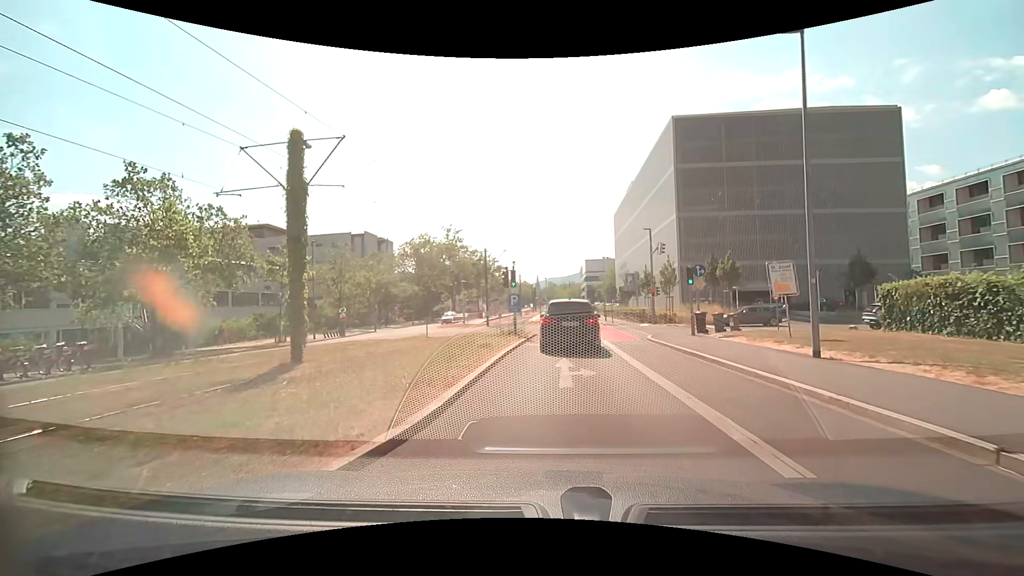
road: secondary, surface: asphalt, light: Day
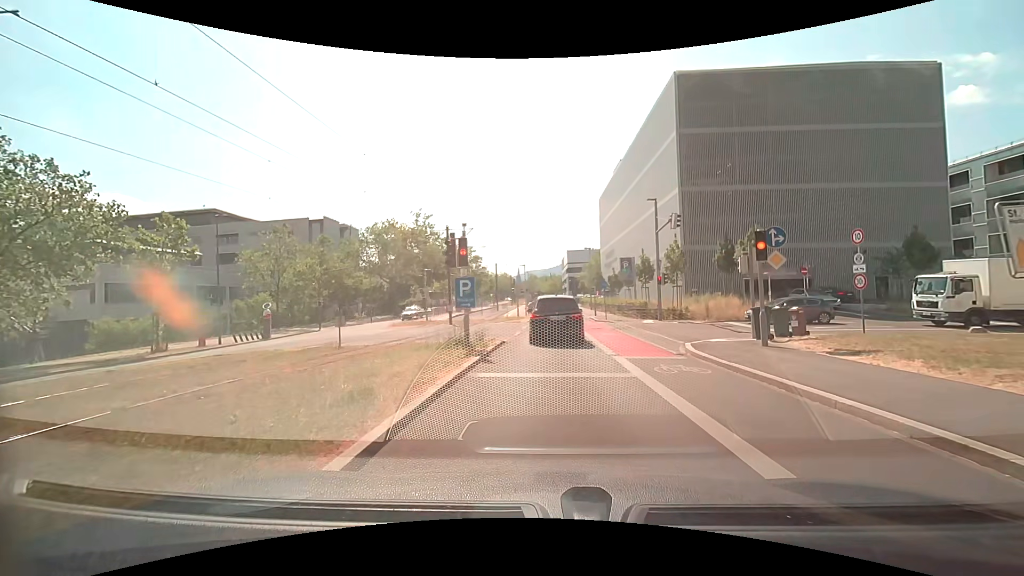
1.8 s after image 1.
(+0.1, +9.2) m; +1°
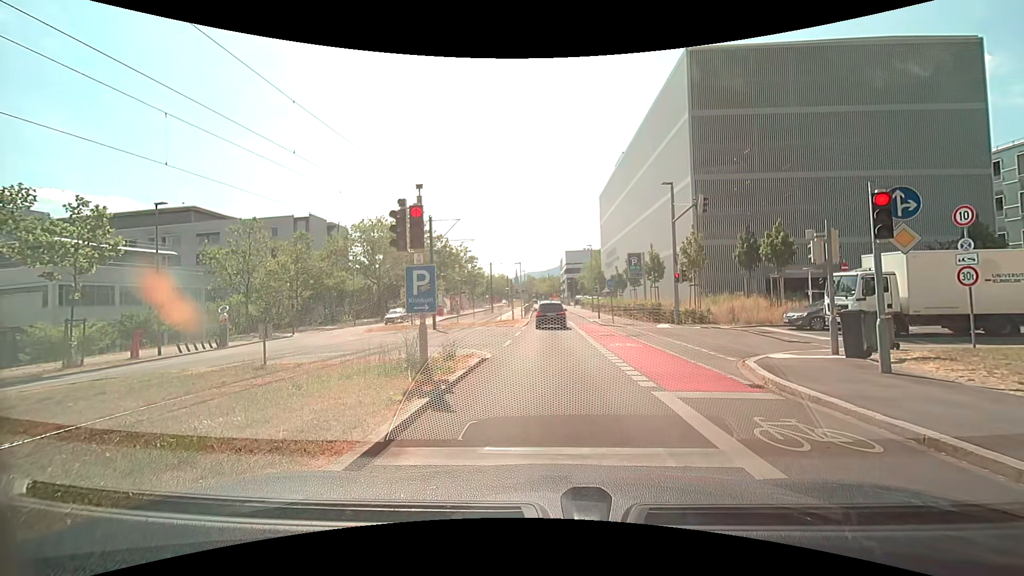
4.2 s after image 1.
(+0.1, +4.4) m; +2°
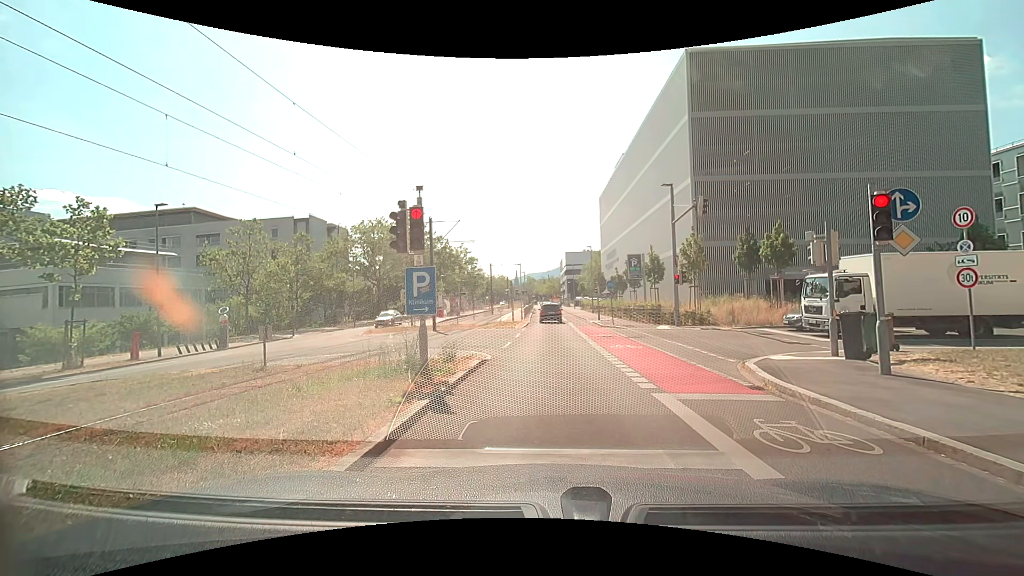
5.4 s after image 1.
(0.0, +0.1) m; 0°
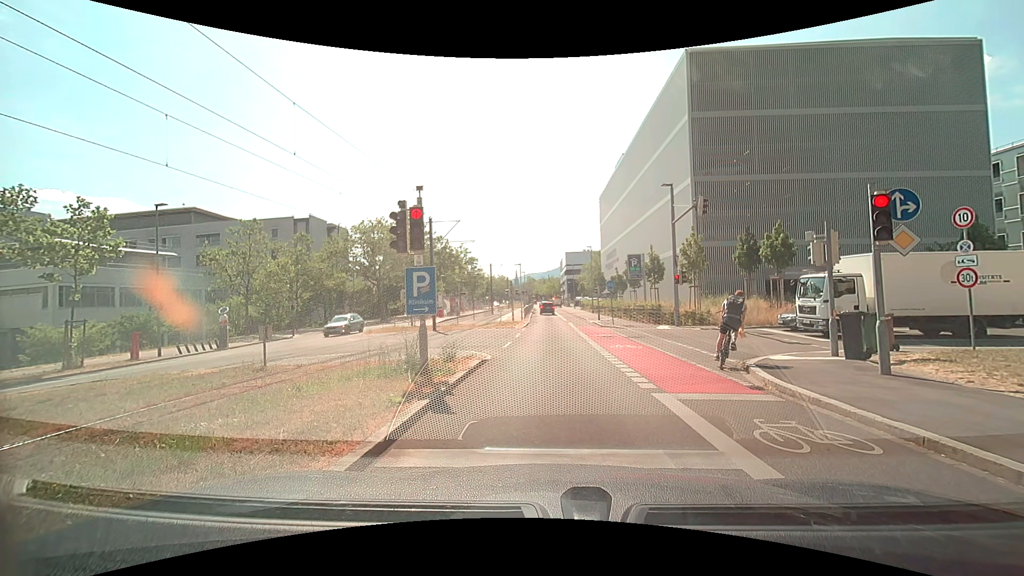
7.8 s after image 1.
(0.0, 0.0) m; 0°
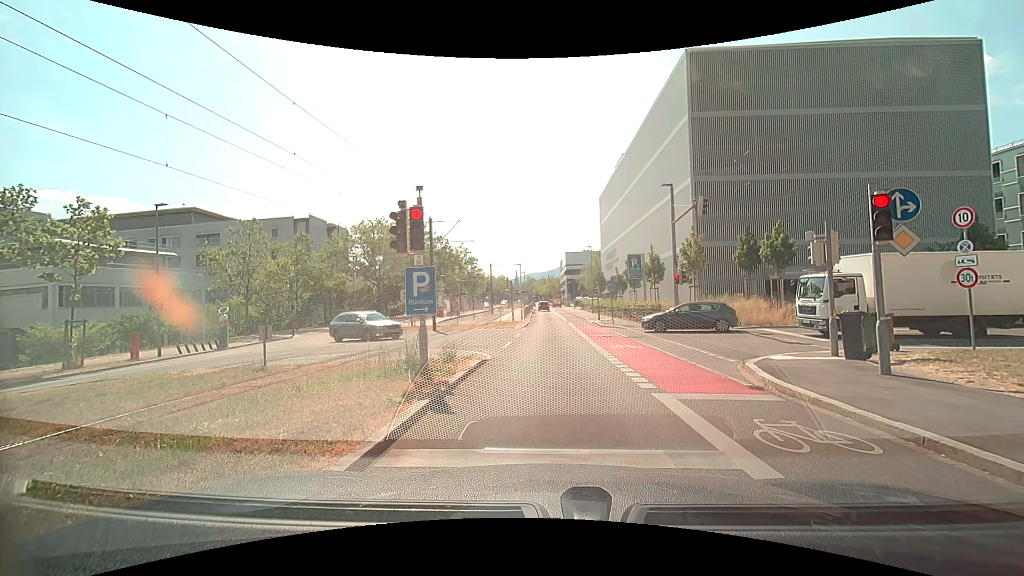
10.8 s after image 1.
(0.0, 0.0) m; 0°
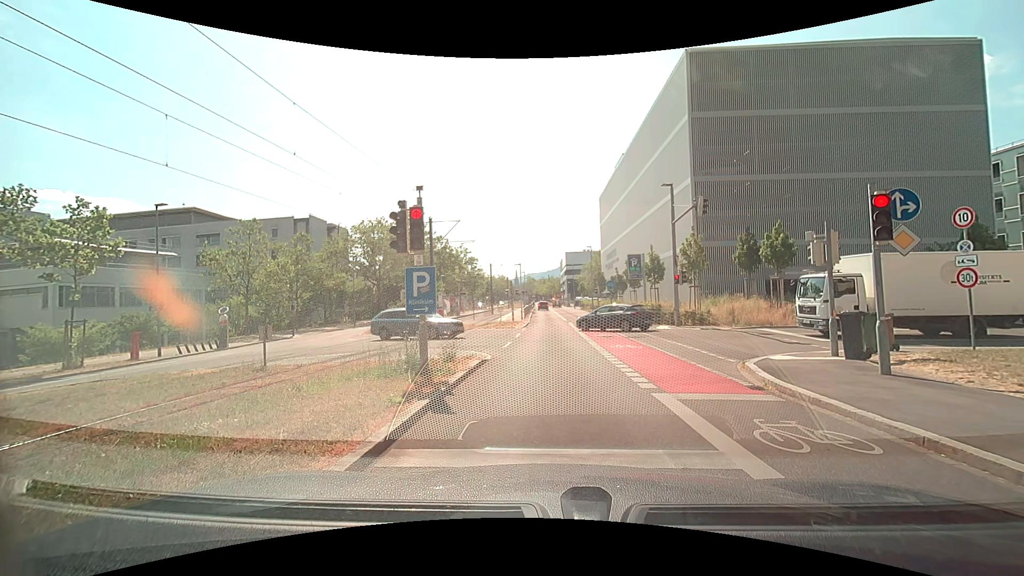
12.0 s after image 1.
(0.0, 0.0) m; 0°
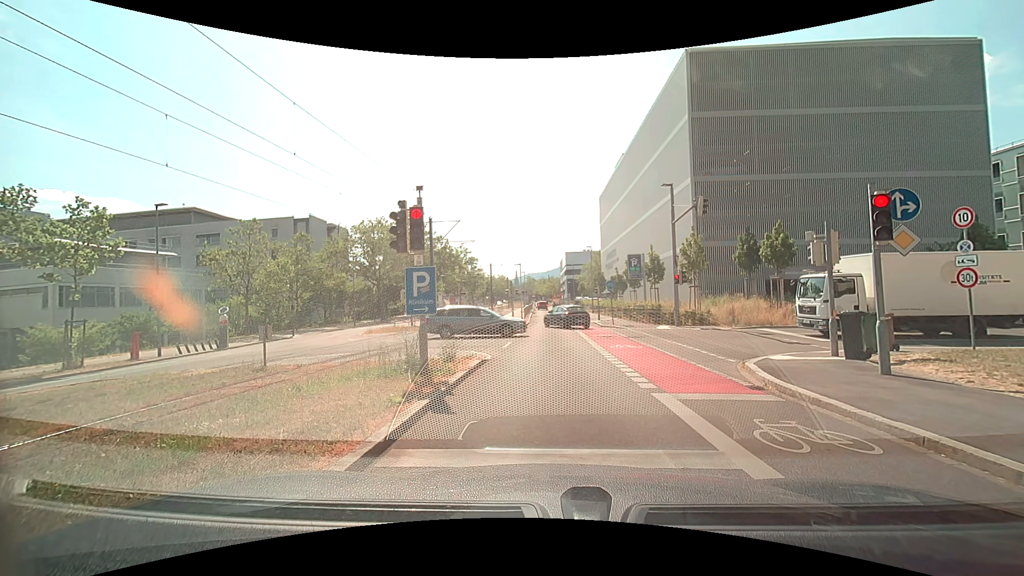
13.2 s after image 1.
(0.0, 0.0) m; 0°
(0, +10) (0, +20) (0, +30) (-1, +40) (-1, +50) (-1, +60) (-1, +70) (-2, +80) (-2, +90) (-2, +100) m
